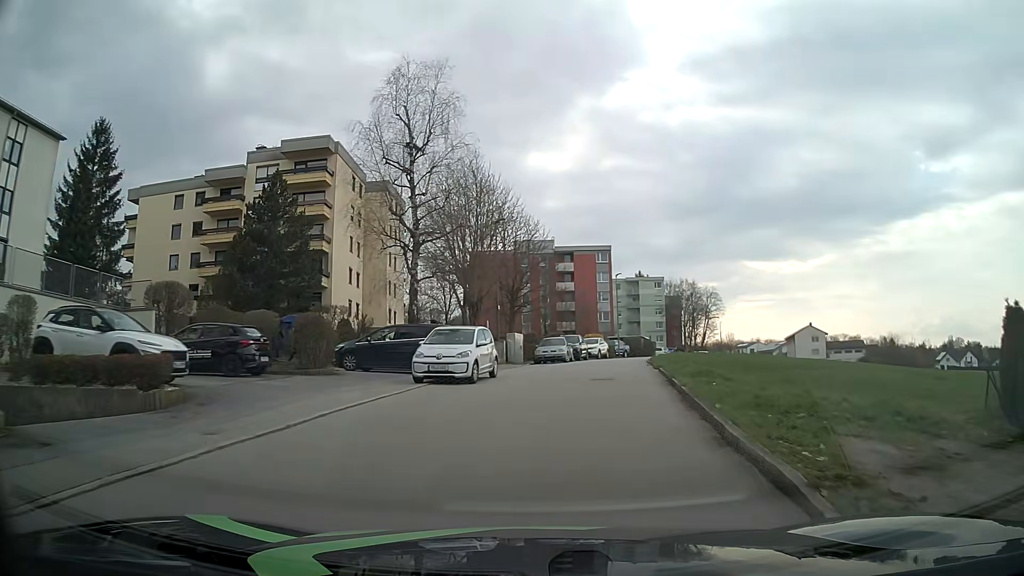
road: unclassified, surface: asphalt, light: Day
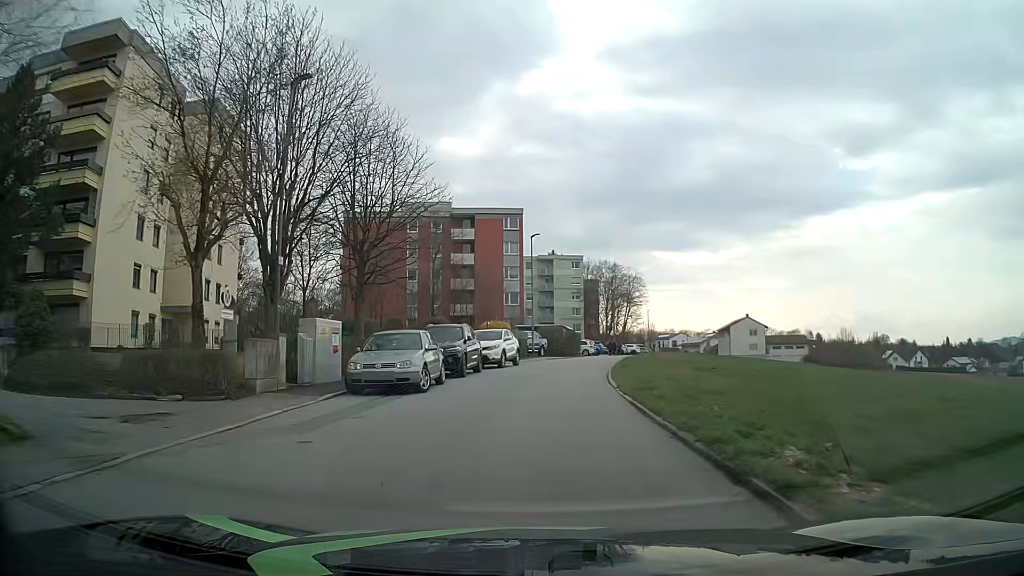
(+1.8, +21.0) m; +9°
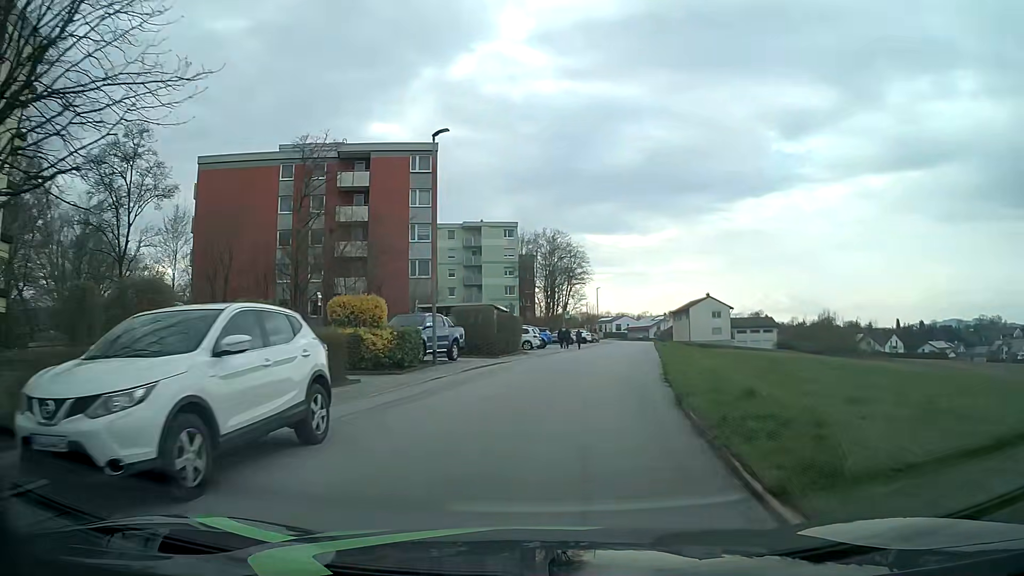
(+0.5, +21.9) m; +5°
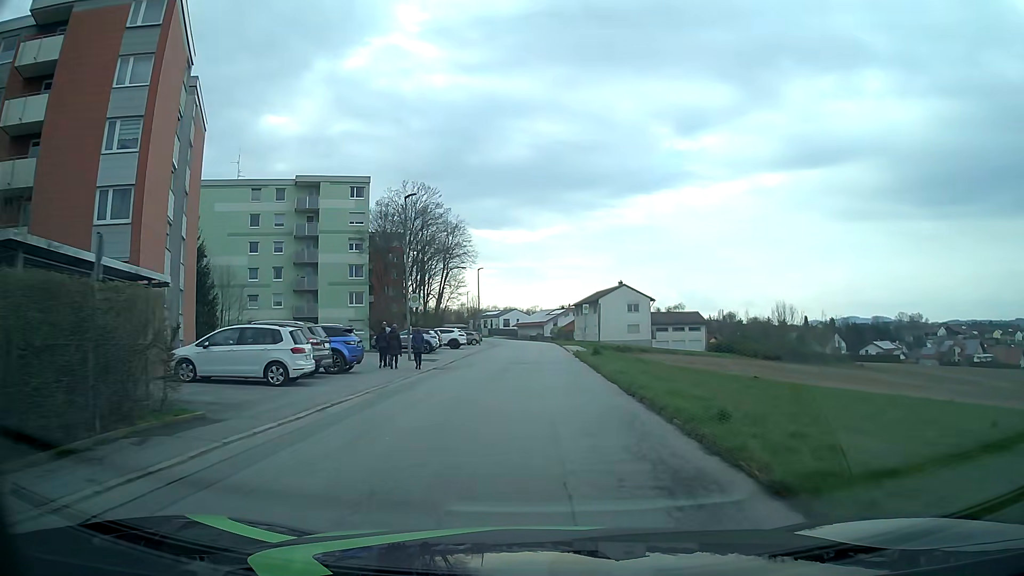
(+3.2, +28.1) m; +10°
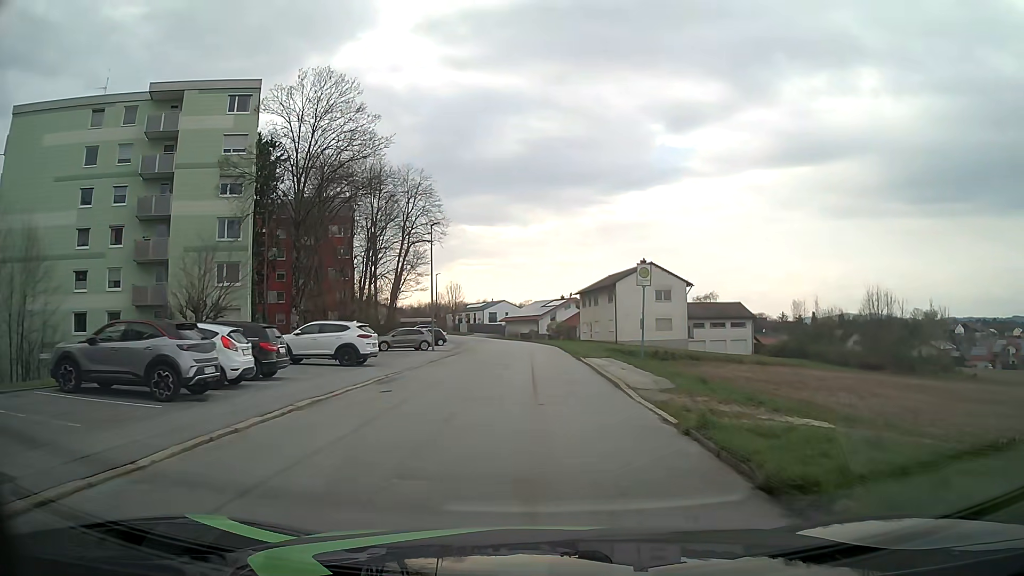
(+0.4, +29.2) m; +2°
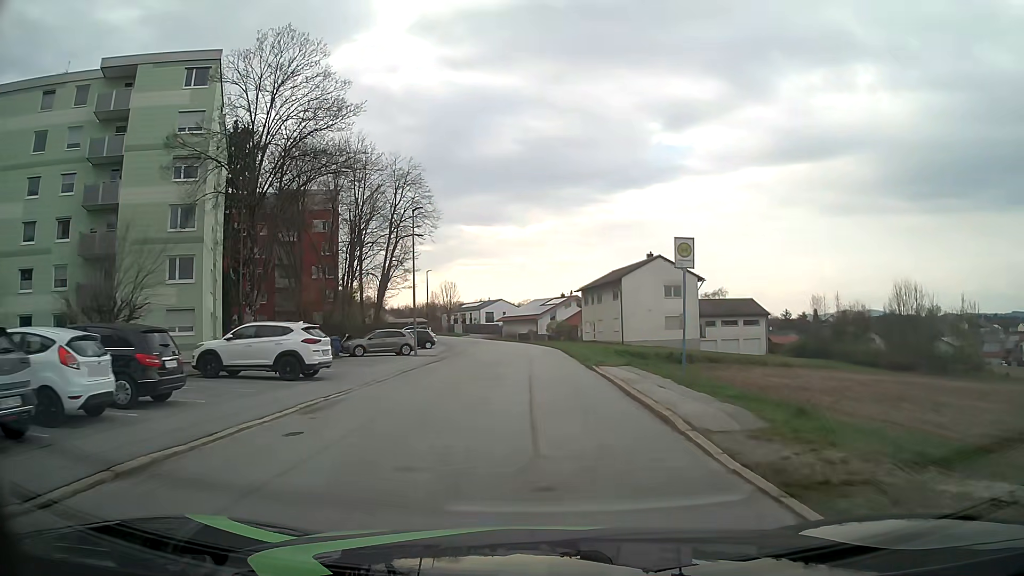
(-0.1, +6.0) m; -1°
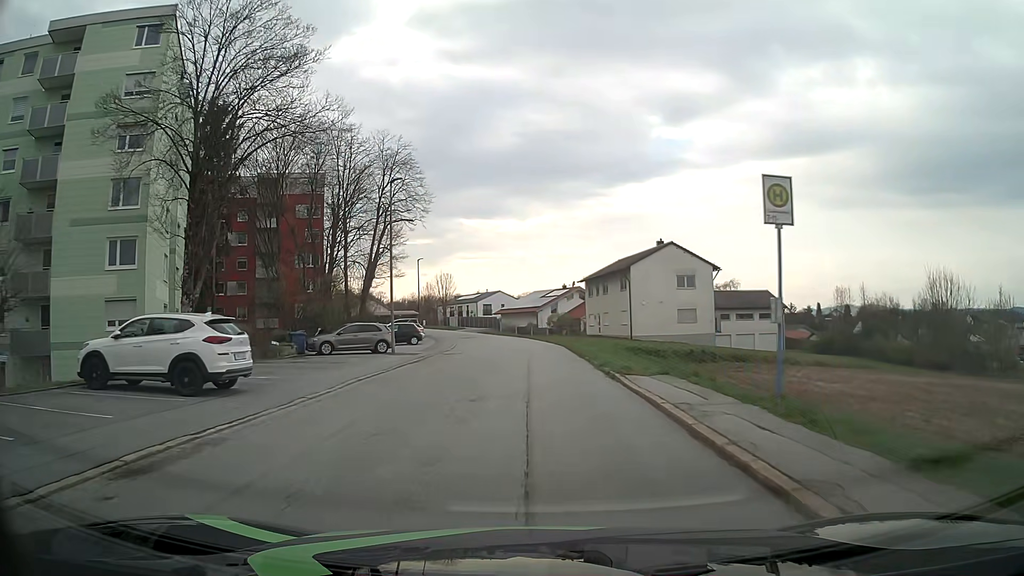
(0.0, +6.0) m; 0°
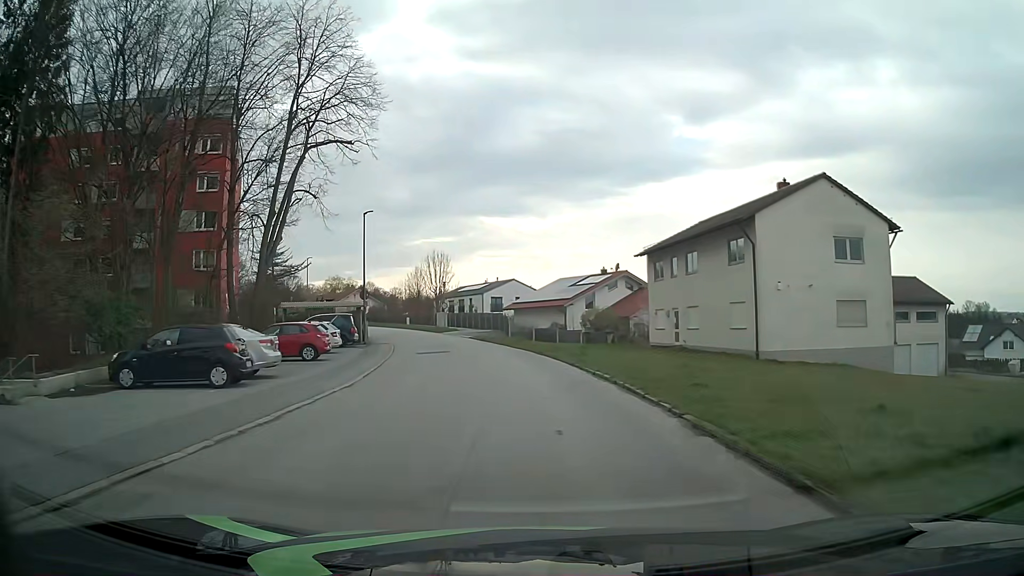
(-0.2, +30.5) m; -2°
(0, +10) (-1, +20) (-2, +30) (-3, +40) (-5, +50) (-8, +59) (-12, +68) (-16, +77) (-21, +86) (-27, +95) m
